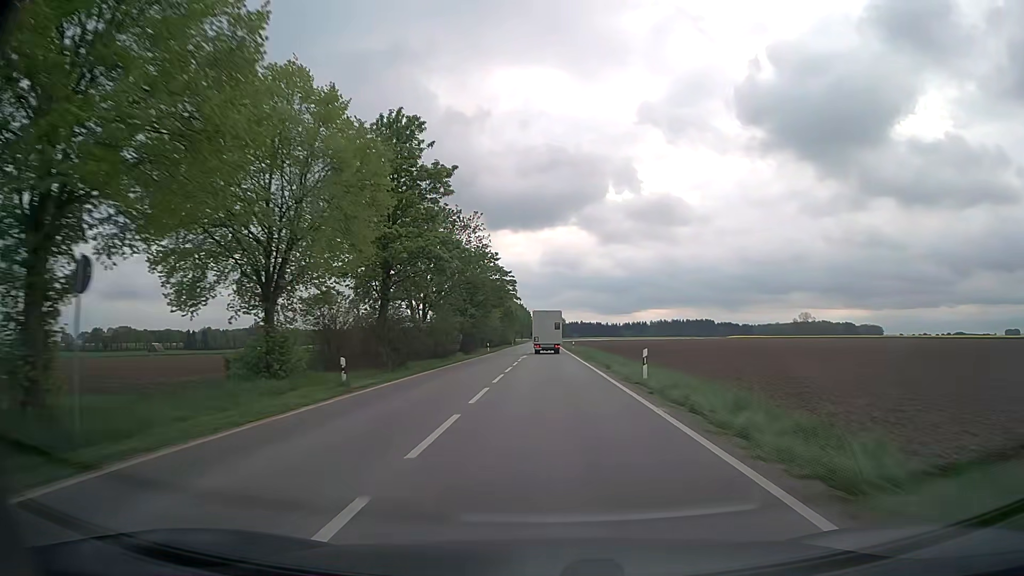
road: secondary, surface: asphalt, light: Day
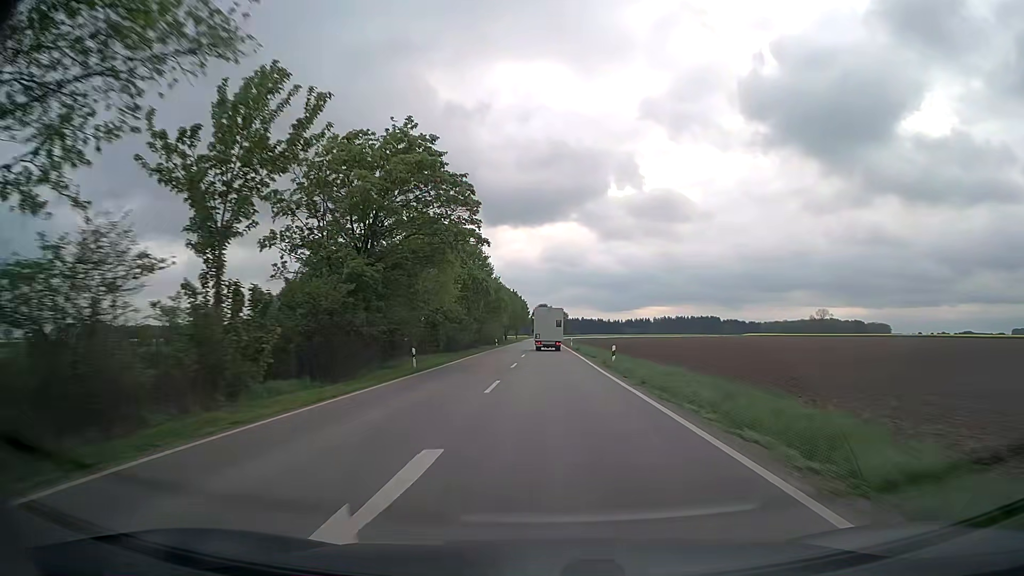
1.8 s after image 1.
(+0.2, +40.0) m; +1°
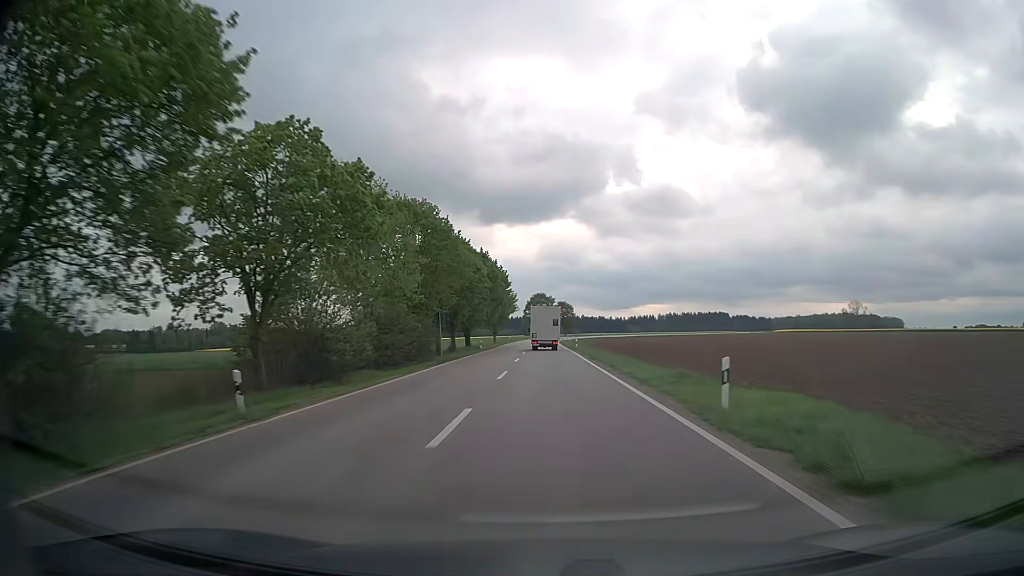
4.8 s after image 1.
(-0.1, +67.6) m; 0°
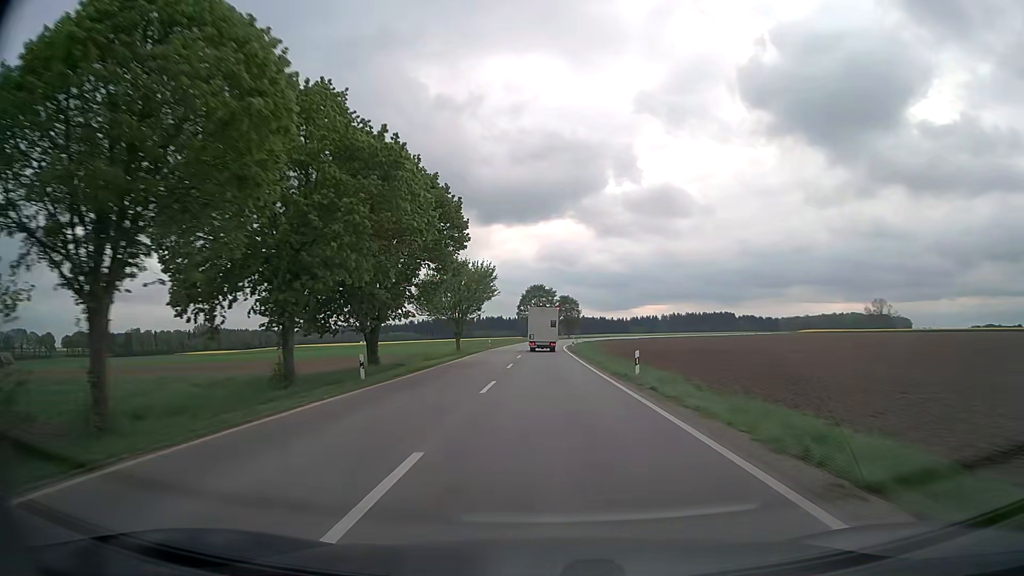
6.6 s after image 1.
(+0.1, +40.6) m; 0°
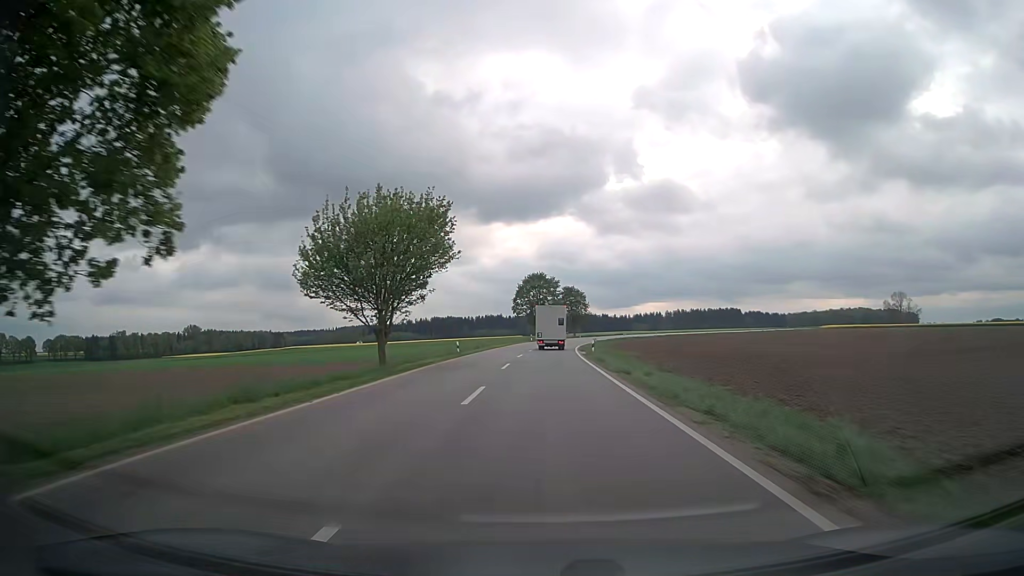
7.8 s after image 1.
(0.0, +27.1) m; 0°
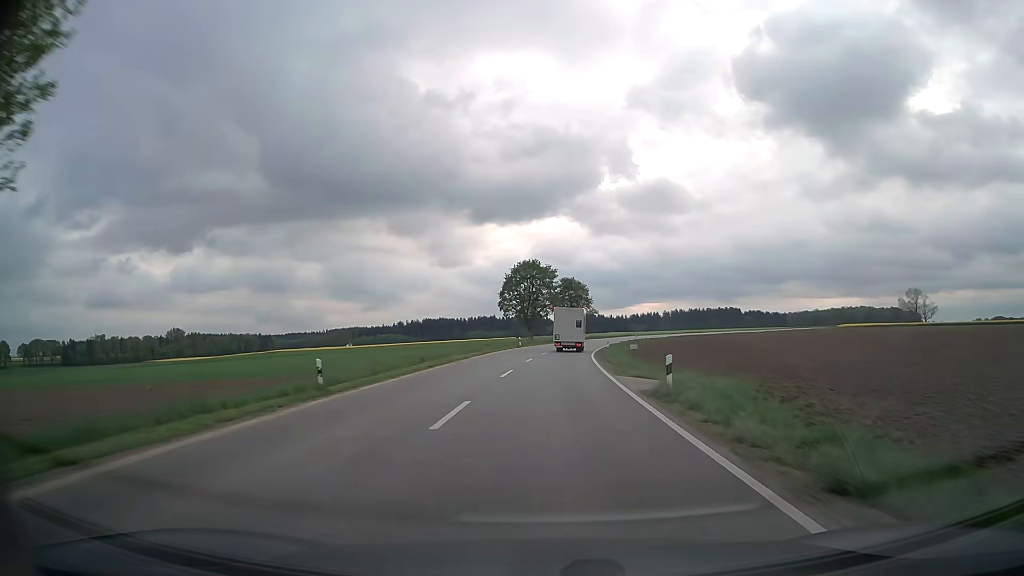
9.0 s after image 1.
(0.0, +27.1) m; 0°
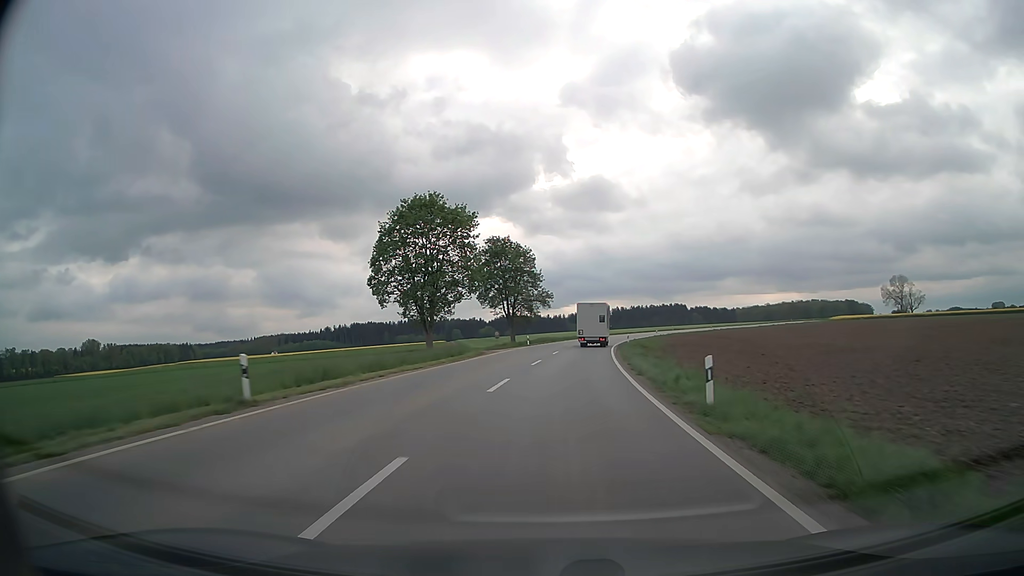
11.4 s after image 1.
(+1.8, +54.2) m; +5°
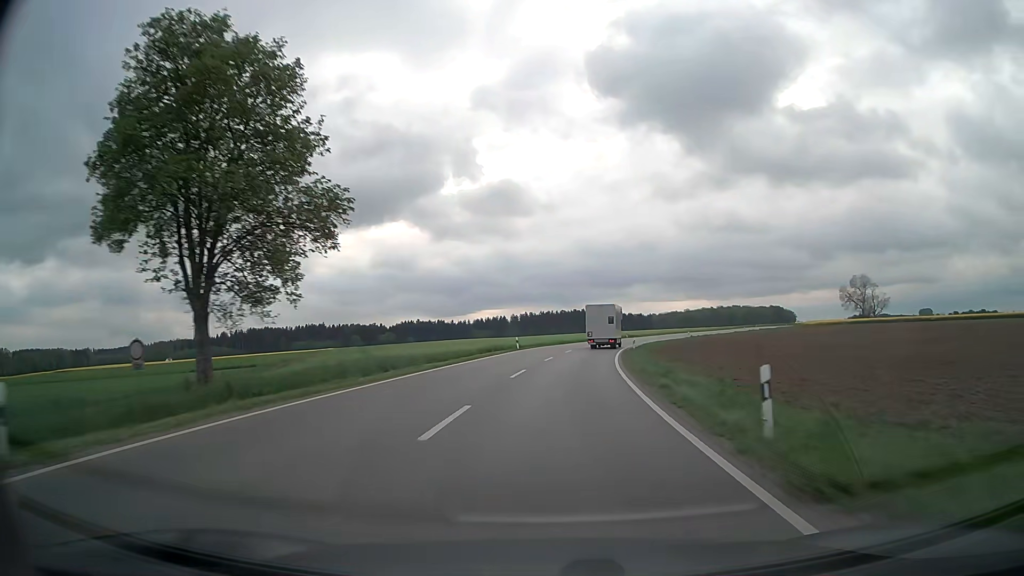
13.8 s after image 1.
(+3.6, +54.2) m; +8°
(0, +10) (0, +20) (+1, +30) (+2, +40) (+3, +50) (+5, +60) (+8, +69) (+11, +79) (+14, +88) (+18, +98) m
